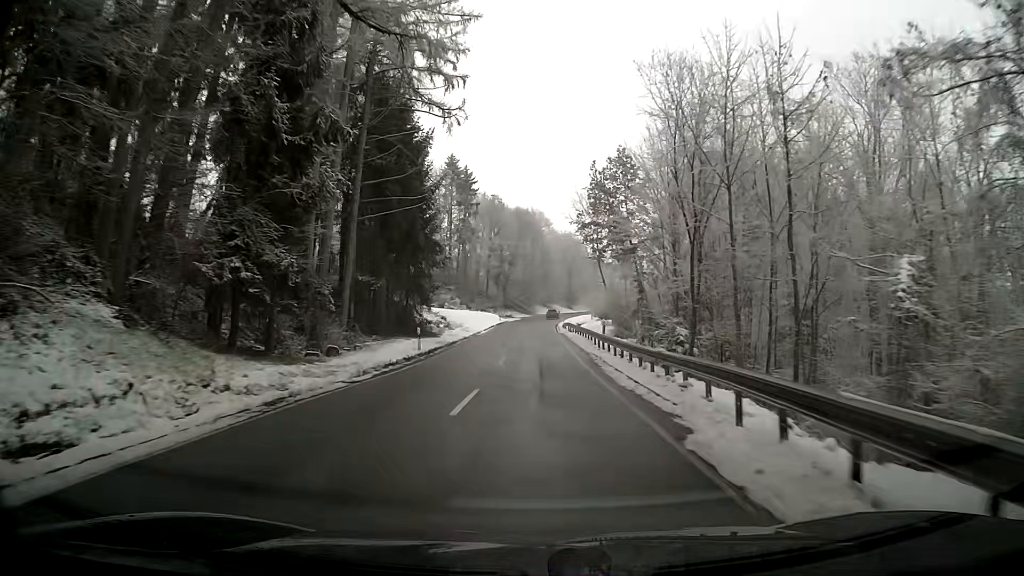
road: secondary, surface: asphalt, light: Day
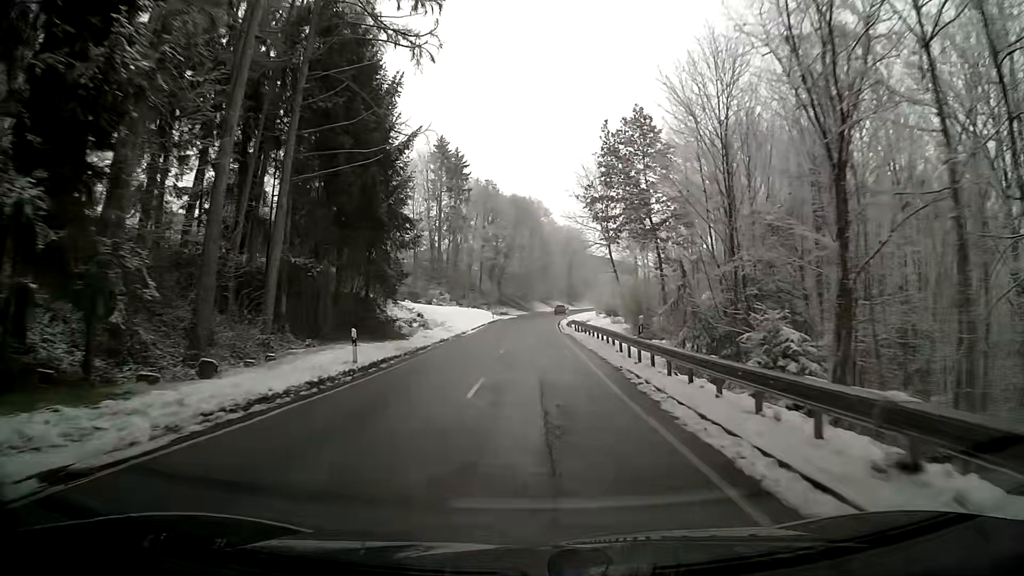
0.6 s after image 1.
(0.0, +10.4) m; 0°
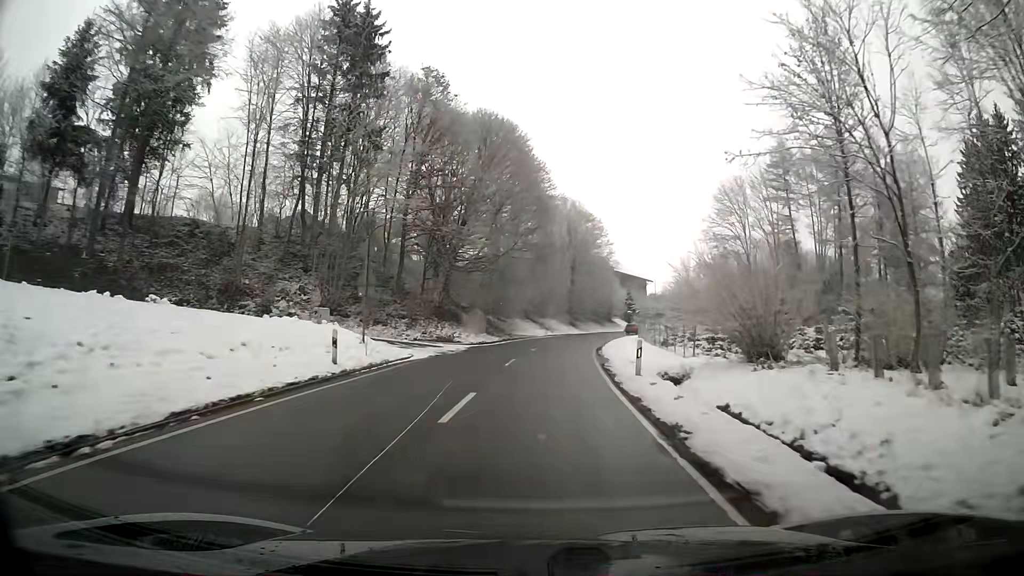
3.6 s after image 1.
(+0.5, +52.5) m; +2°
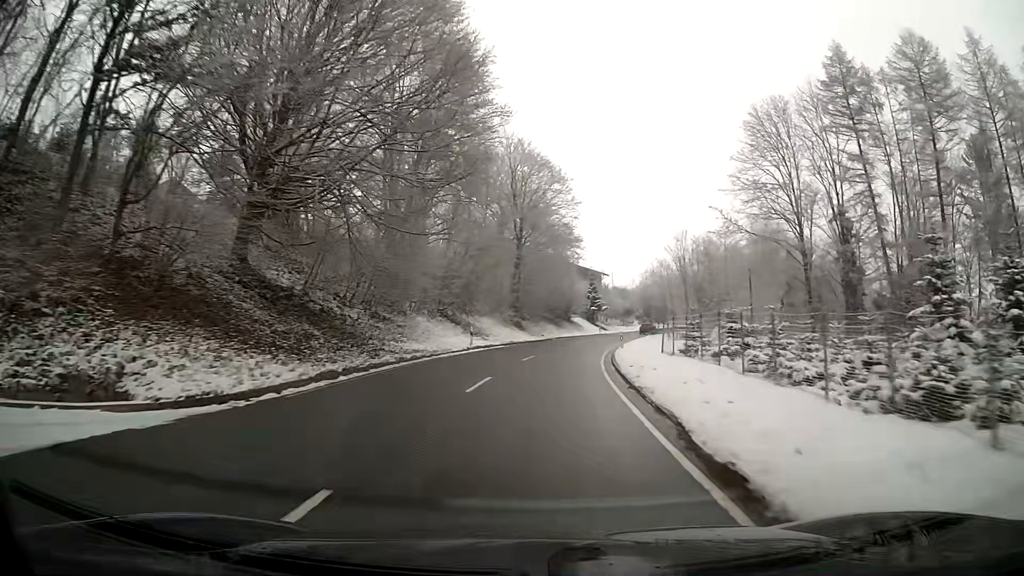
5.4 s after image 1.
(+1.3, +31.4) m; +5°
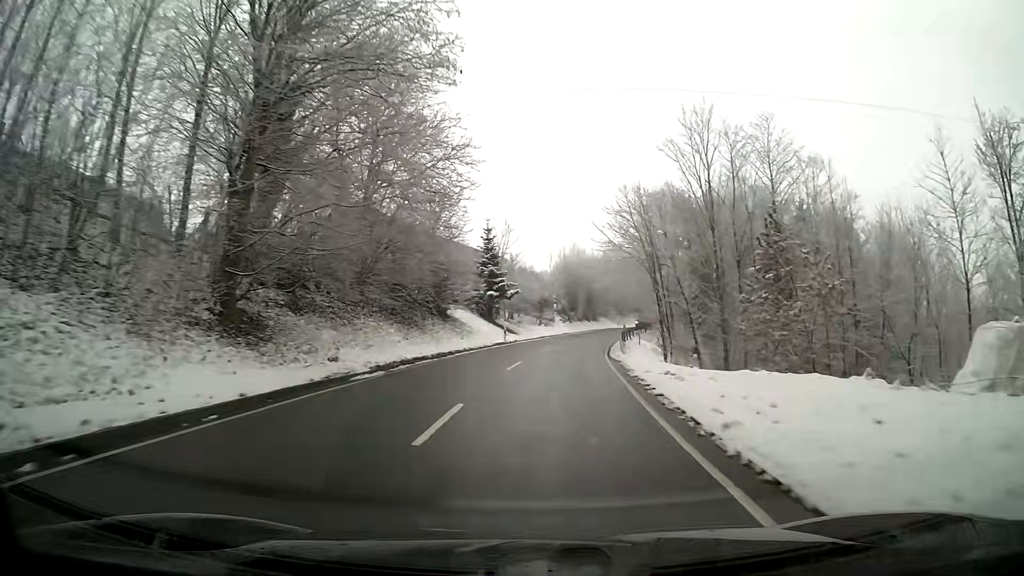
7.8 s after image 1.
(+3.2, +41.8) m; +9°
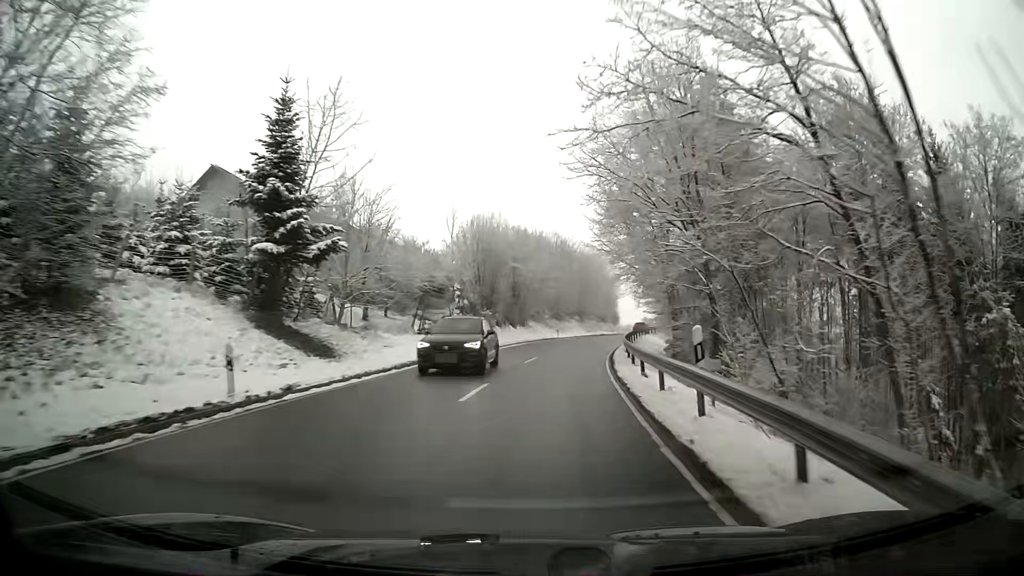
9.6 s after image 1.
(+1.8, +31.4) m; +7°
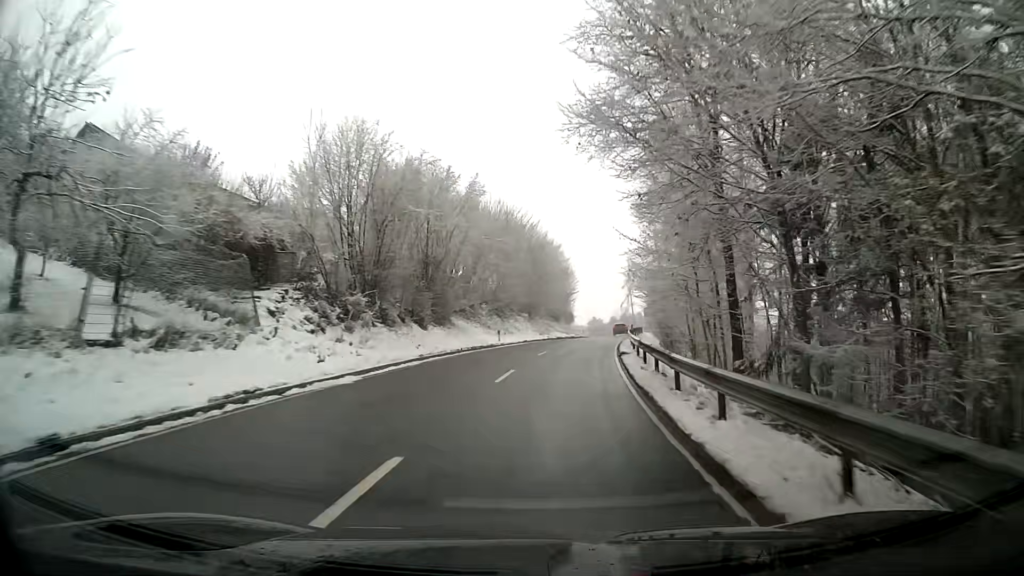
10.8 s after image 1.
(+0.9, +20.9) m; +5°
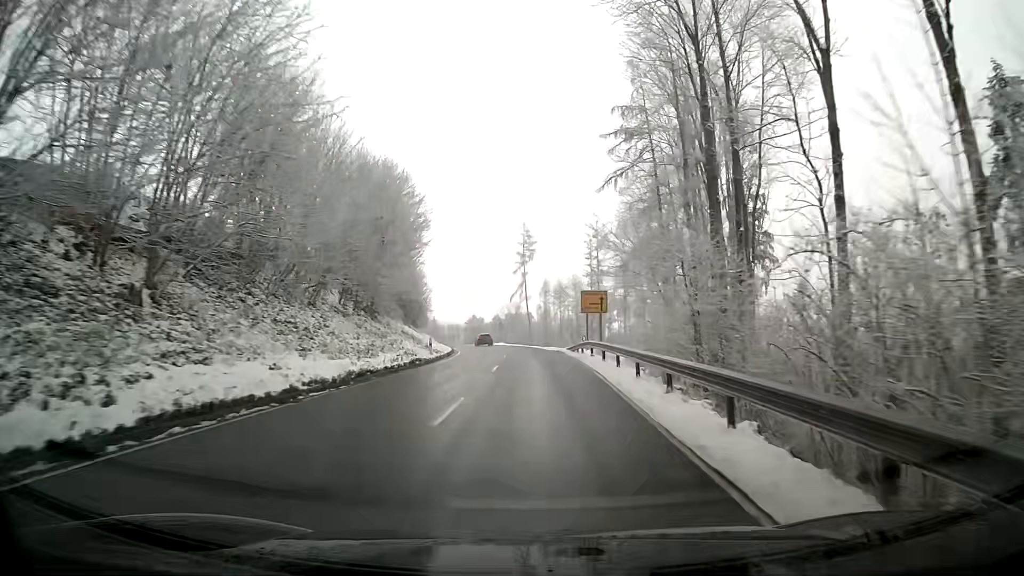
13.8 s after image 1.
(+5.1, +53.2) m; +9°
